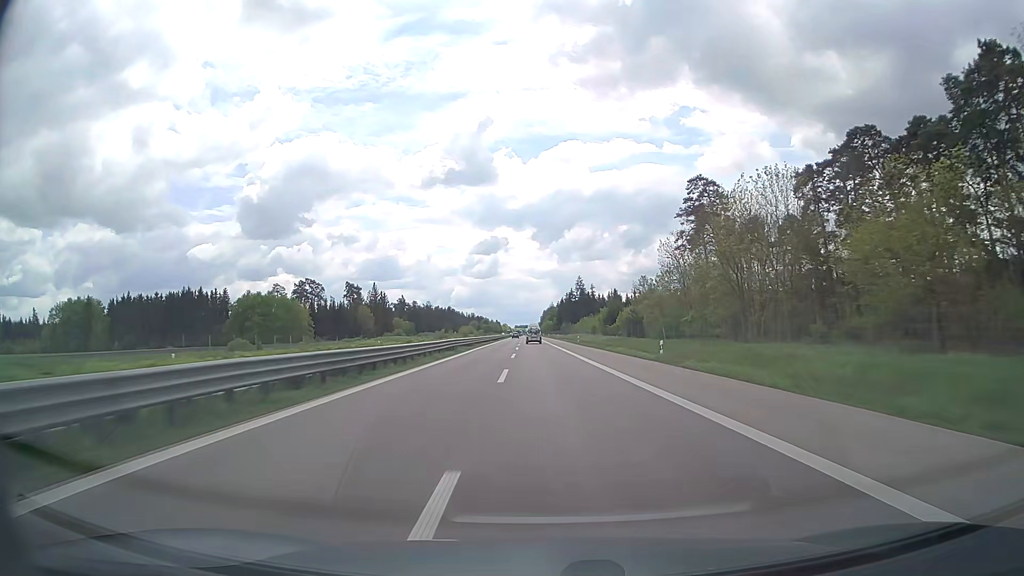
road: trunk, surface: asphalt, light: Day
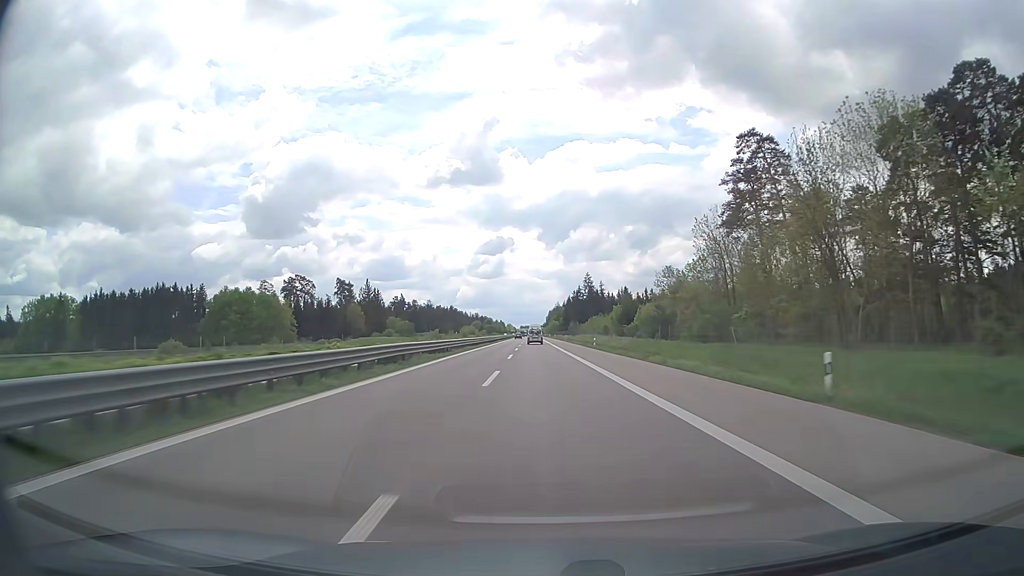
(-0.1, +18.9) m; 0°
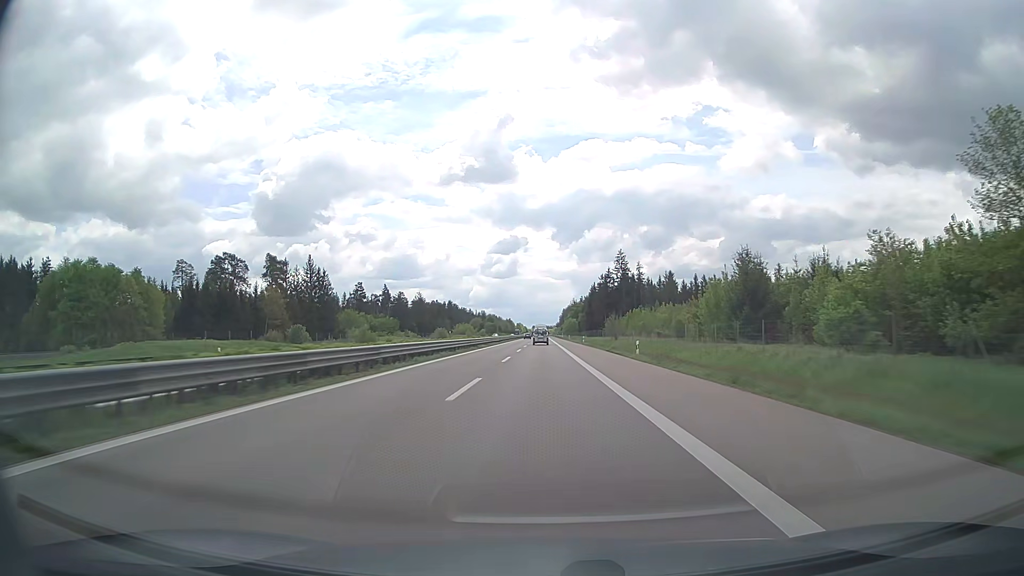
(-1.0, +75.5) m; -1°
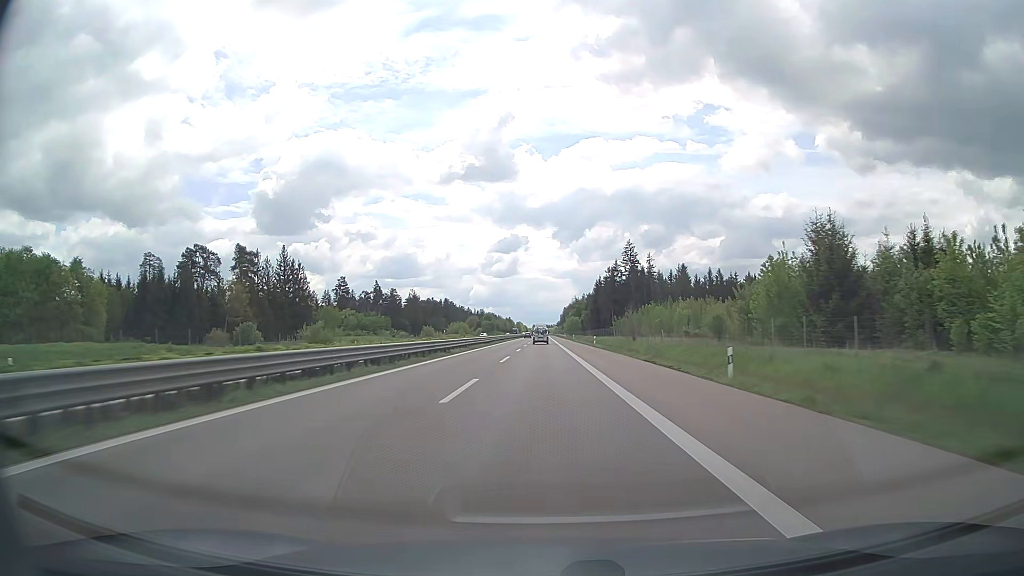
(0.0, +18.9) m; 0°
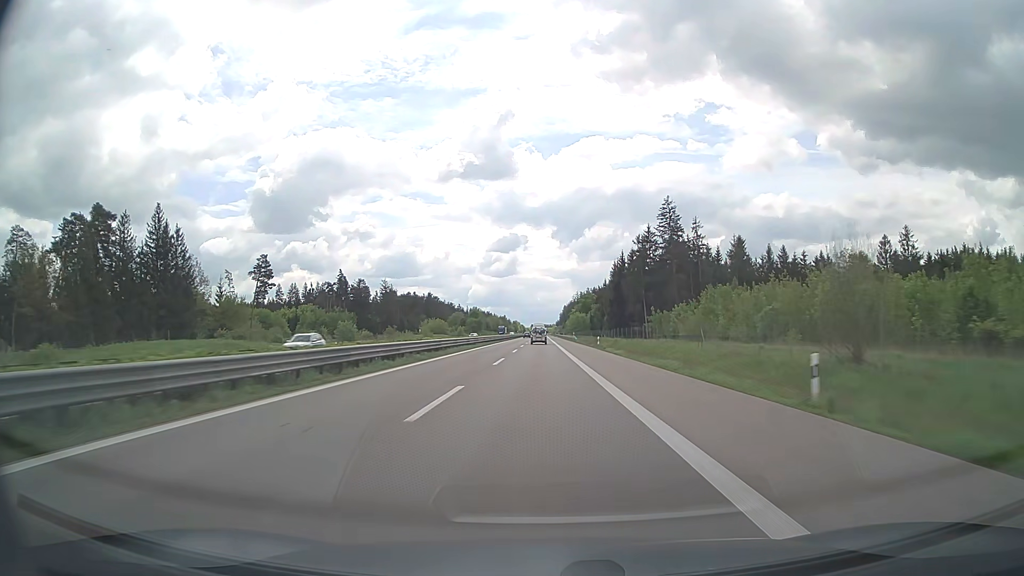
(0.0, +56.6) m; 0°
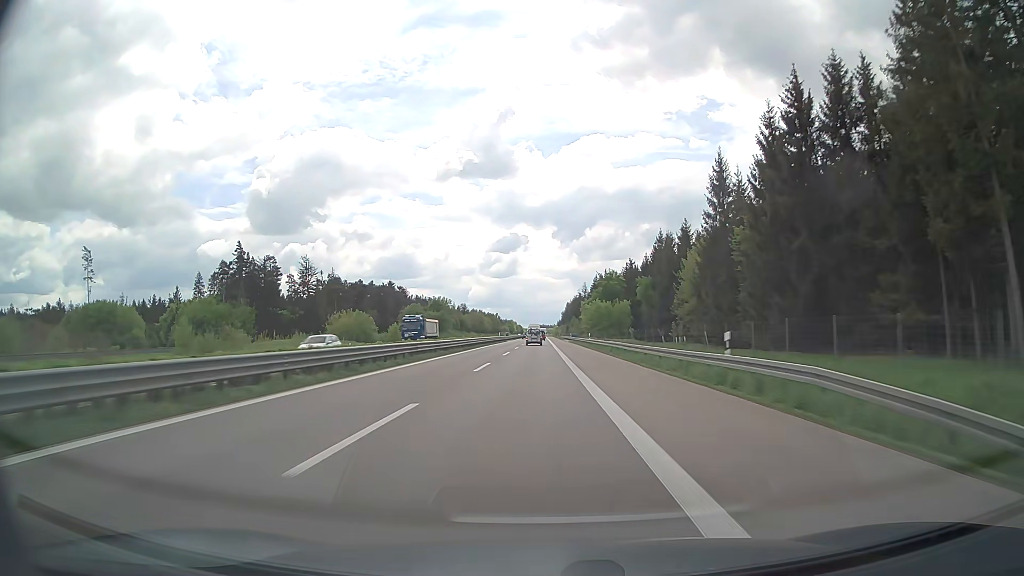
(+0.2, +94.0) m; 0°
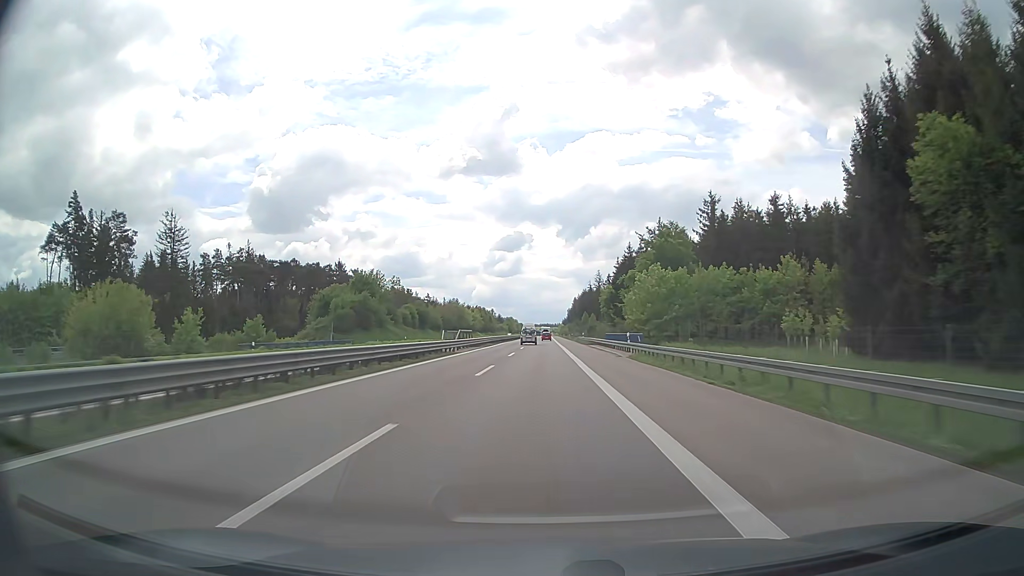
(-0.4, +74.9) m; 0°
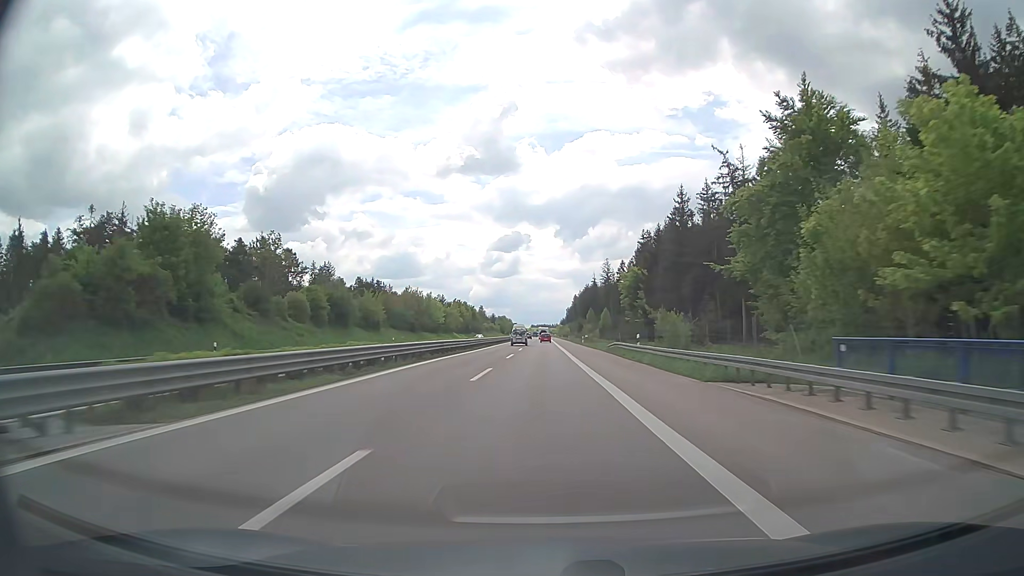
(+0.1, +56.3) m; 0°
(0, +10) (0, +20) (0, +30) (0, +40) (0, +50) (0, +60) (0, +70) (0, +80) (0, +90) (0, +100) m
